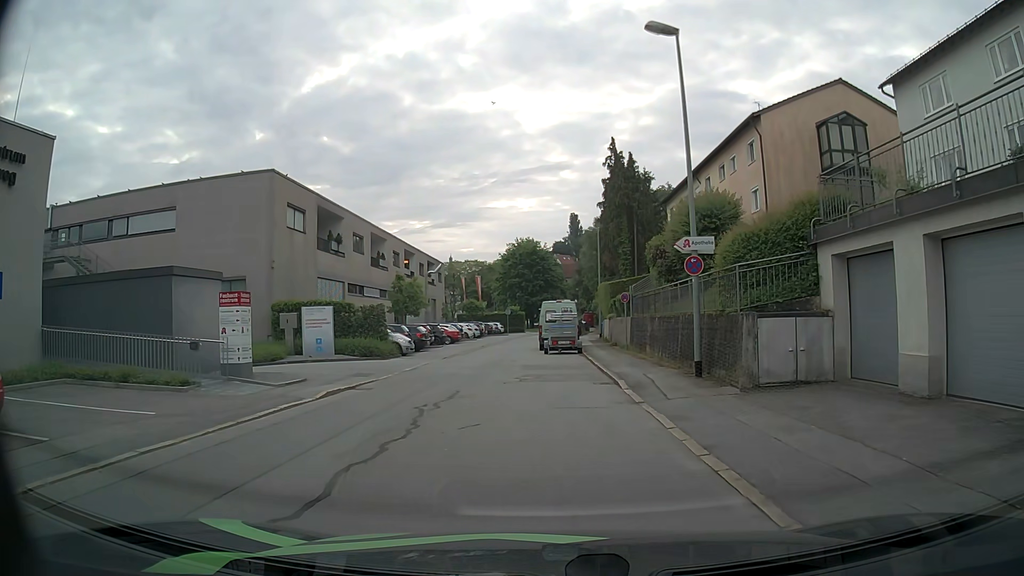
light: Day
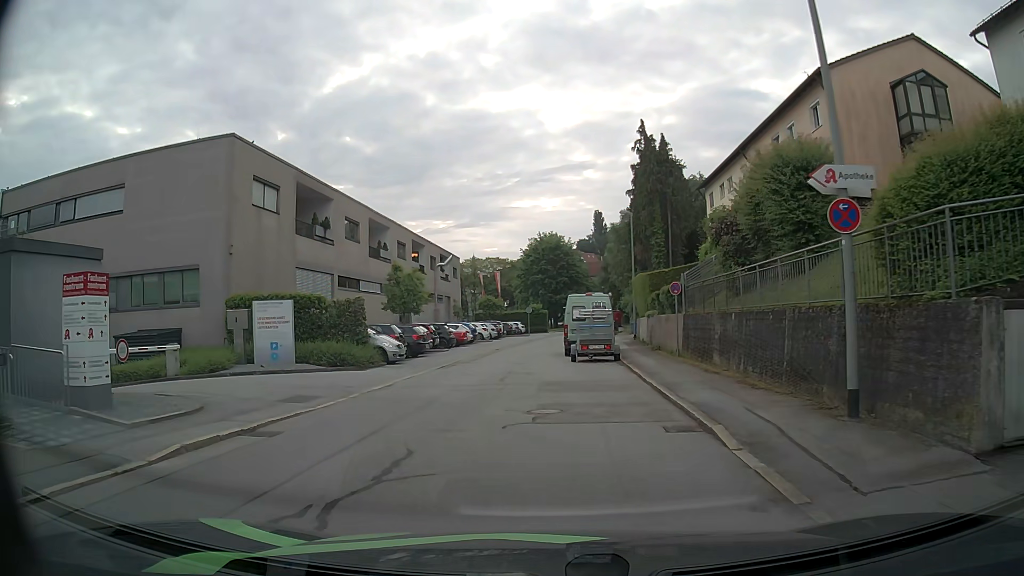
(-0.1, +6.8) m; -1°
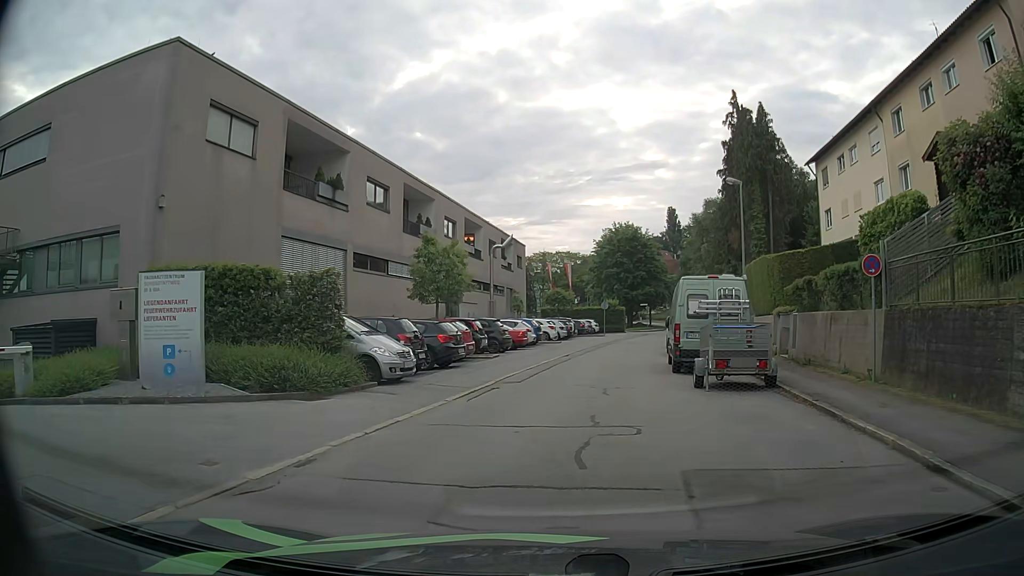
(-0.6, +9.8) m; -7°
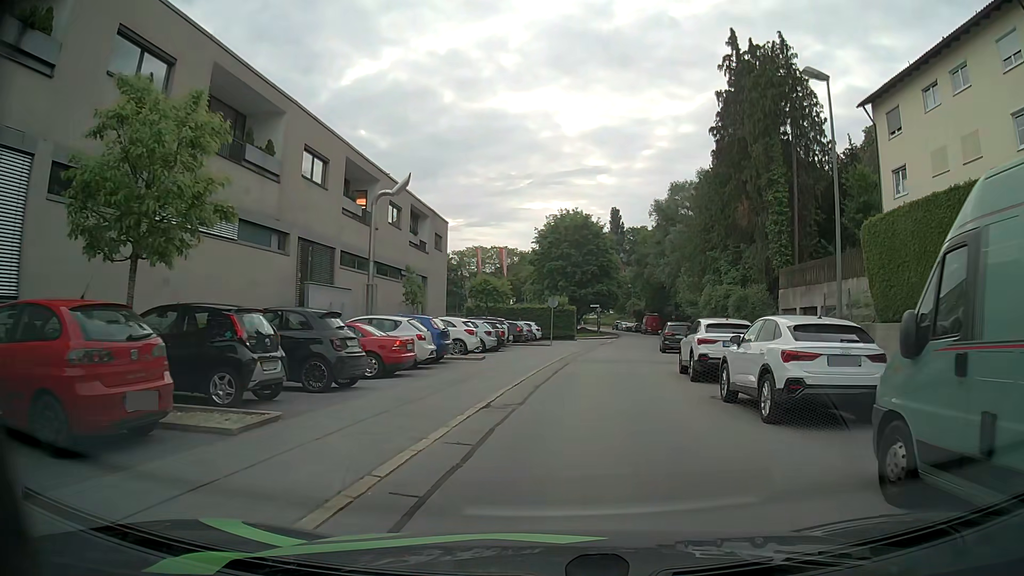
(+0.7, +16.6) m; +6°
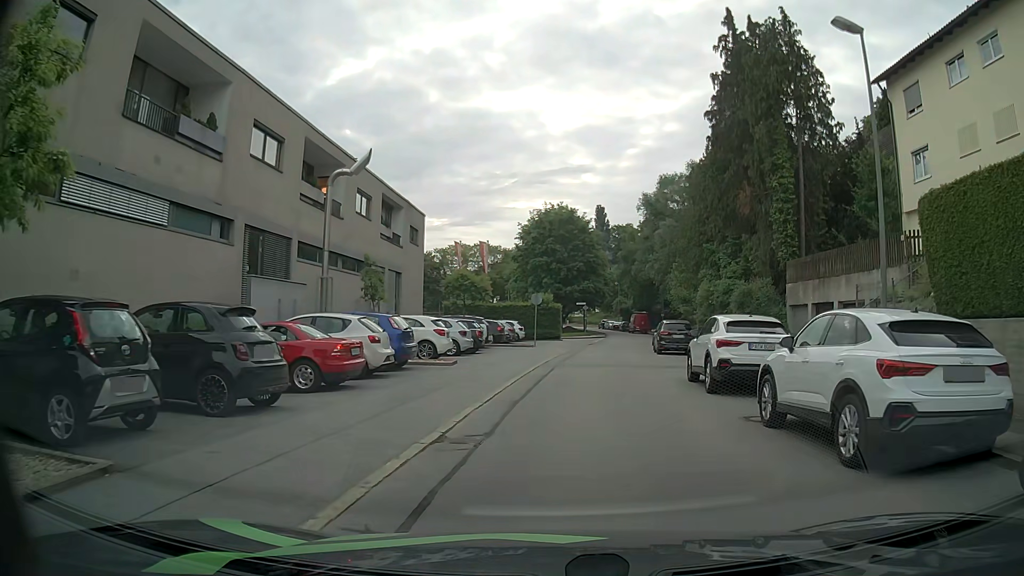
(0.0, +3.3) m; +1°
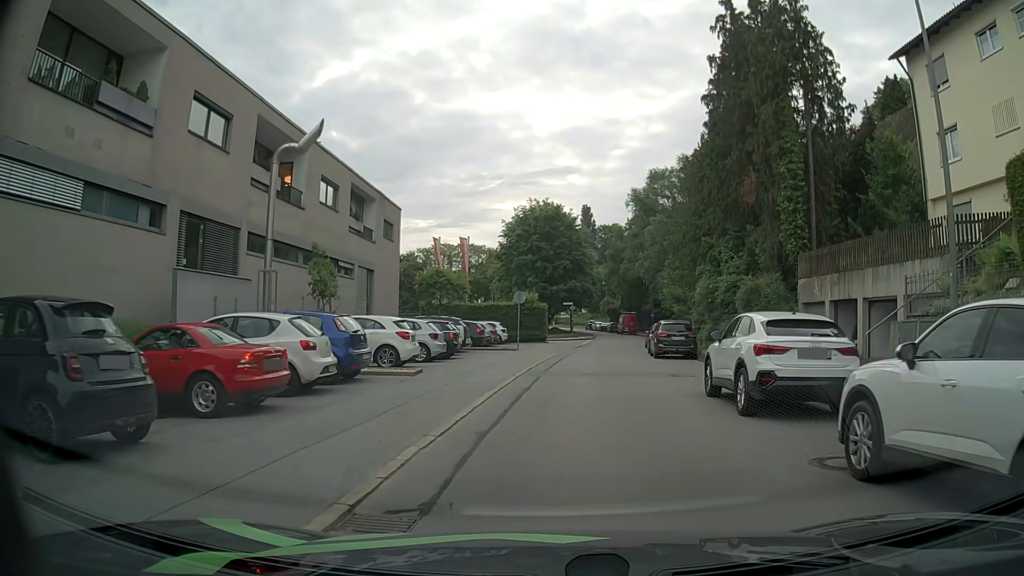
(0.0, +3.3) m; +2°
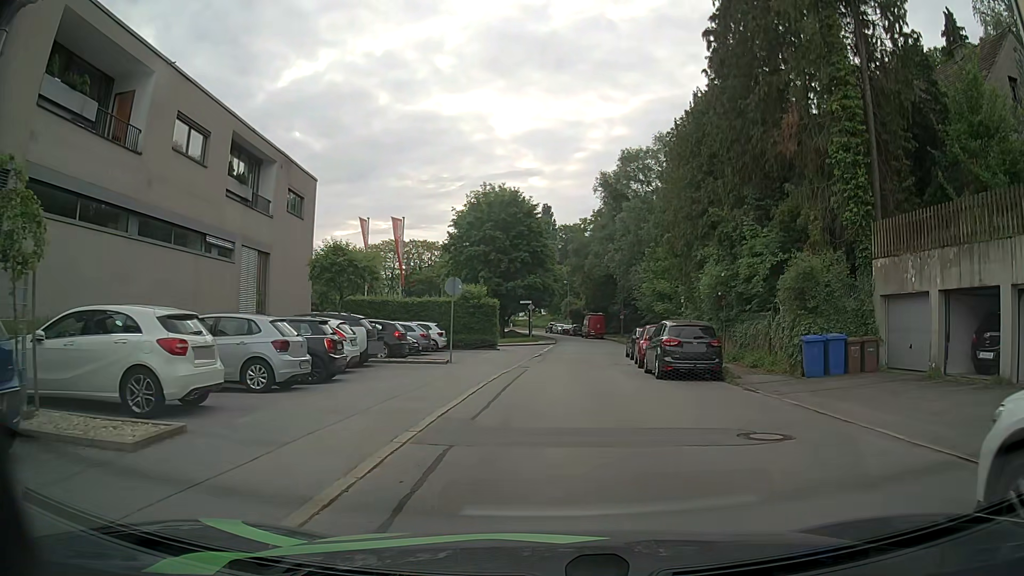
(+0.2, +10.0) m; +4°
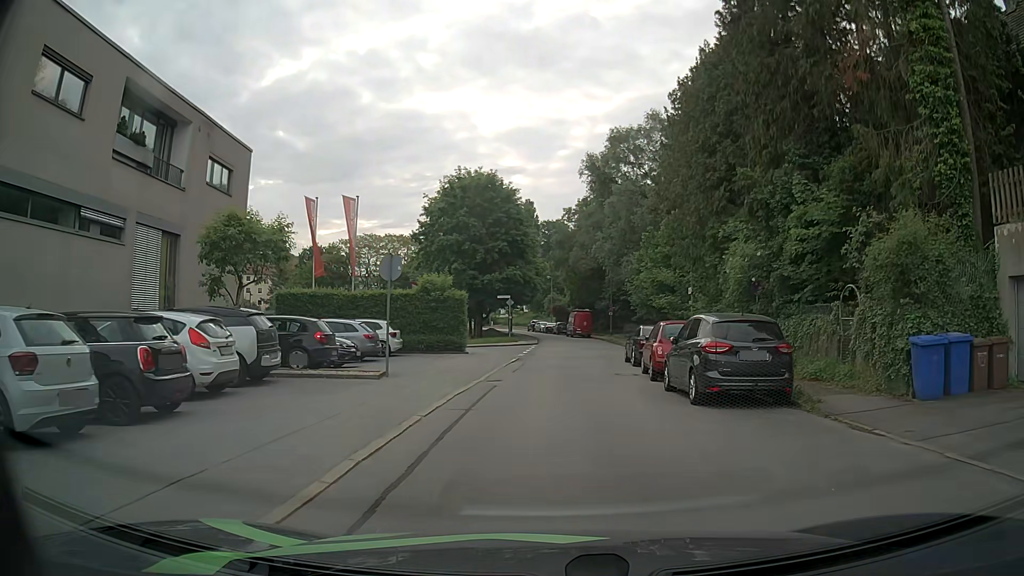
(-0.1, +6.6) m; +1°
